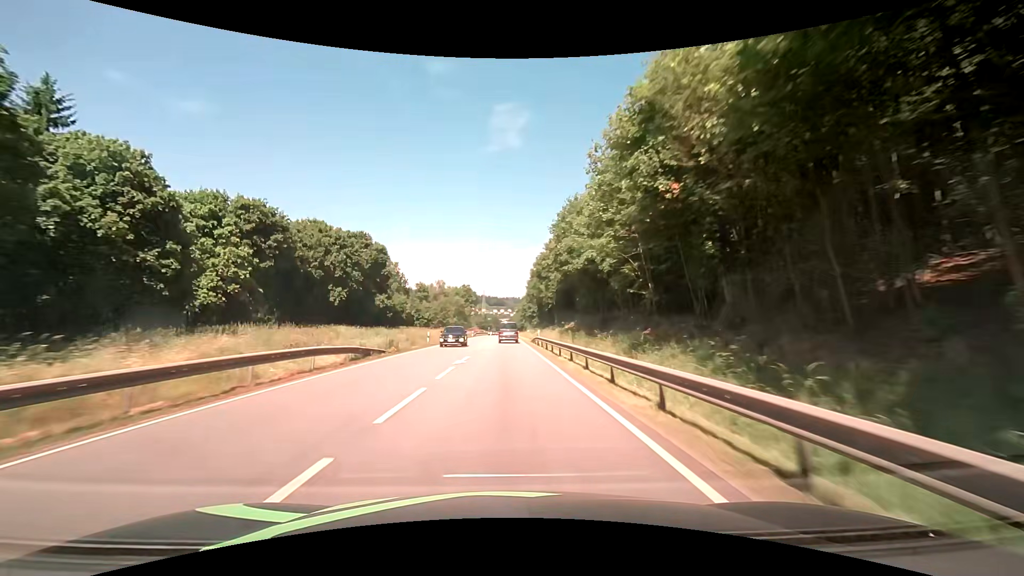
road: primary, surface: asphalt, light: Day
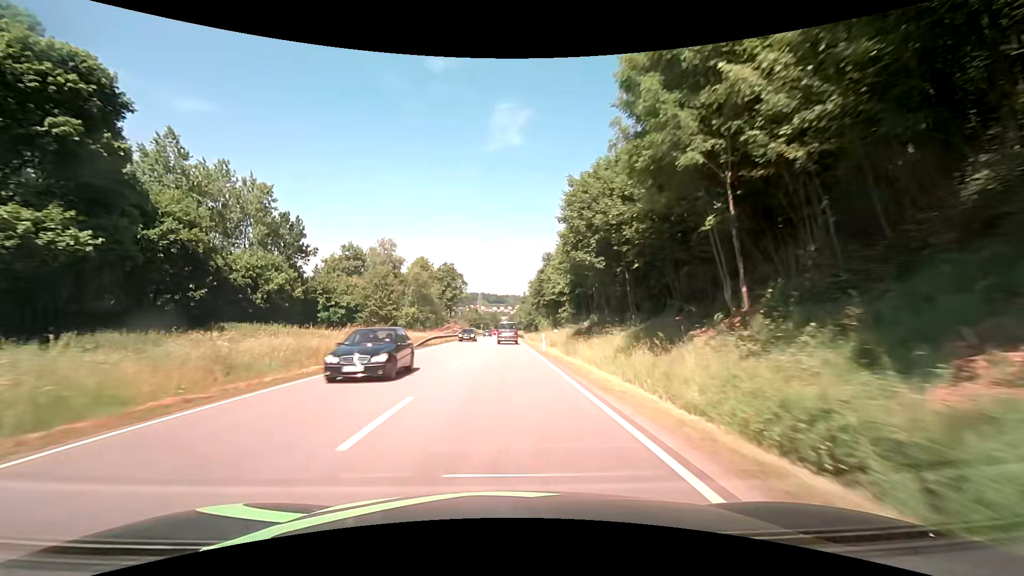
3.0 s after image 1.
(+0.2, +62.5) m; 0°
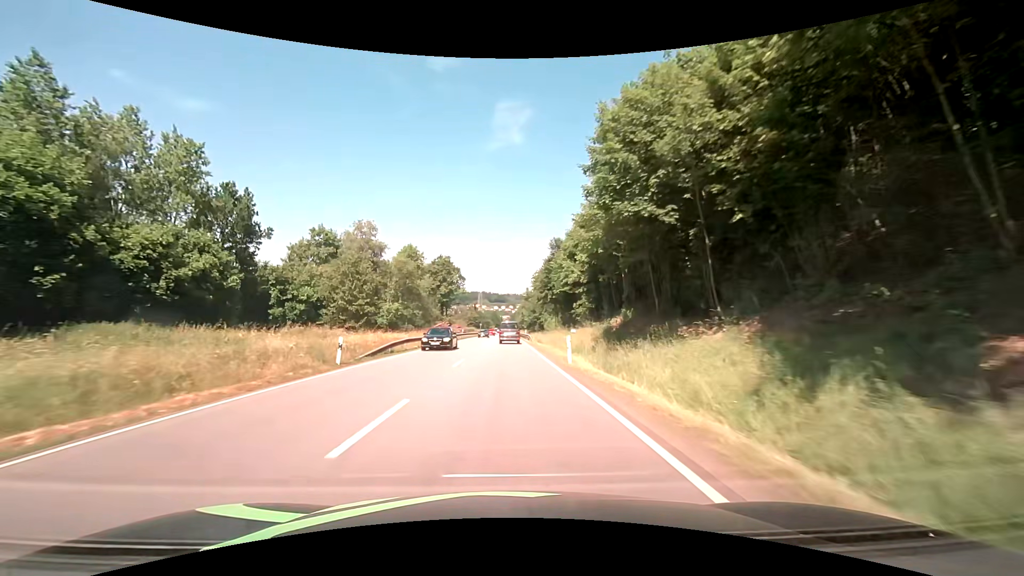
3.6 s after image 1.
(0.0, +12.5) m; 0°
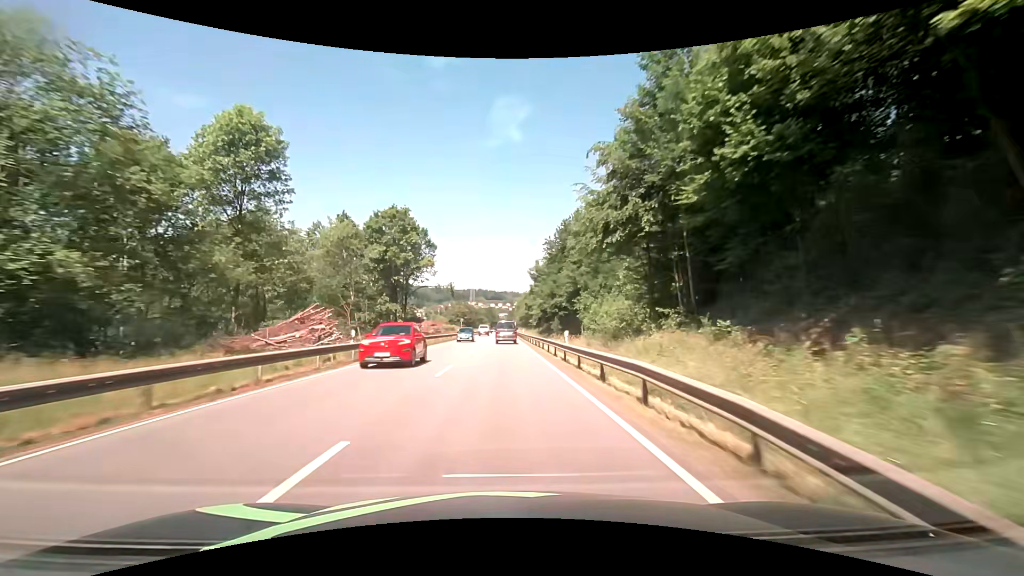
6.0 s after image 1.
(+0.1, +50.2) m; 0°
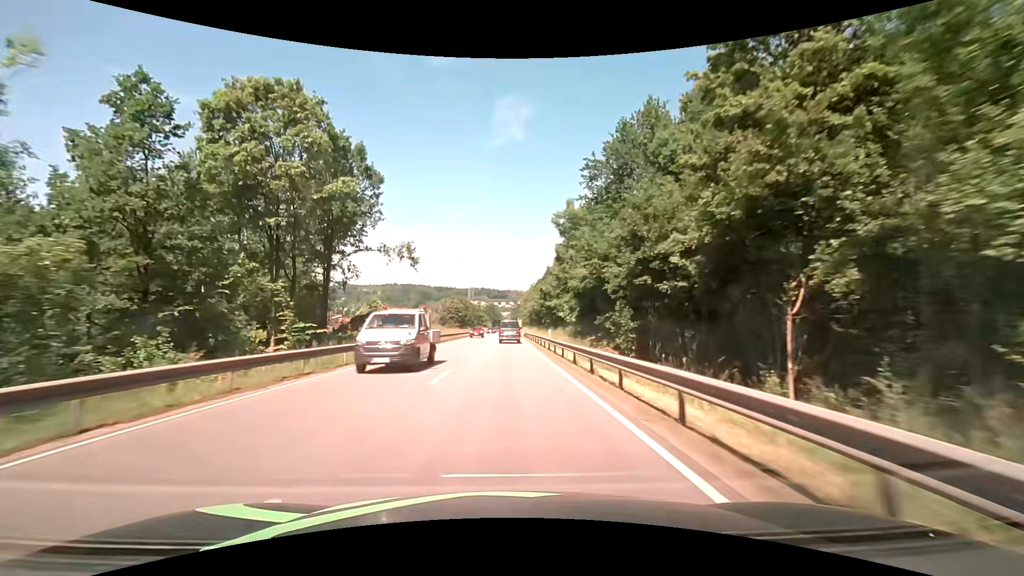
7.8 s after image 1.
(-0.2, +37.7) m; 0°
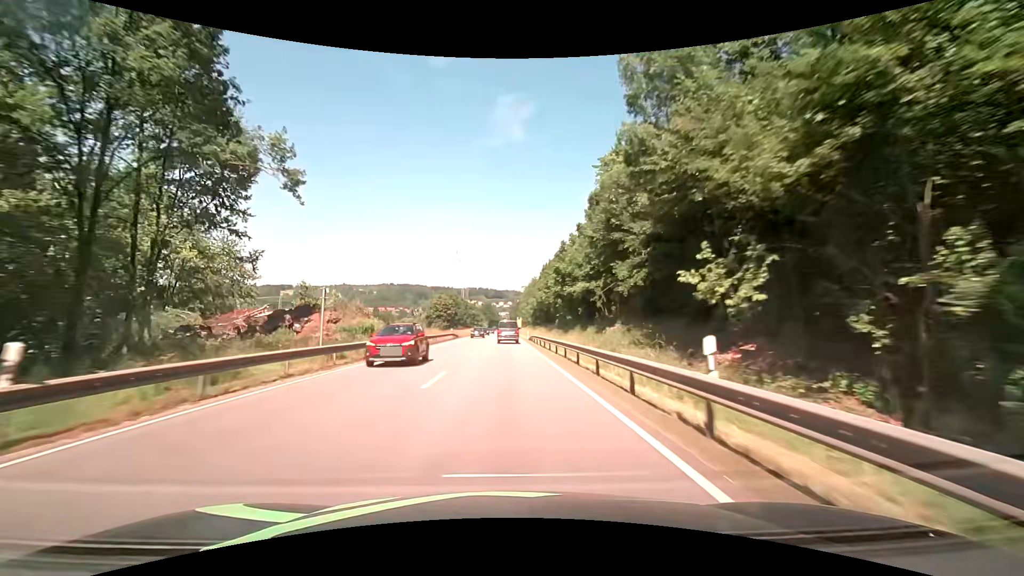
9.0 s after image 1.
(0.0, +25.1) m; 0°
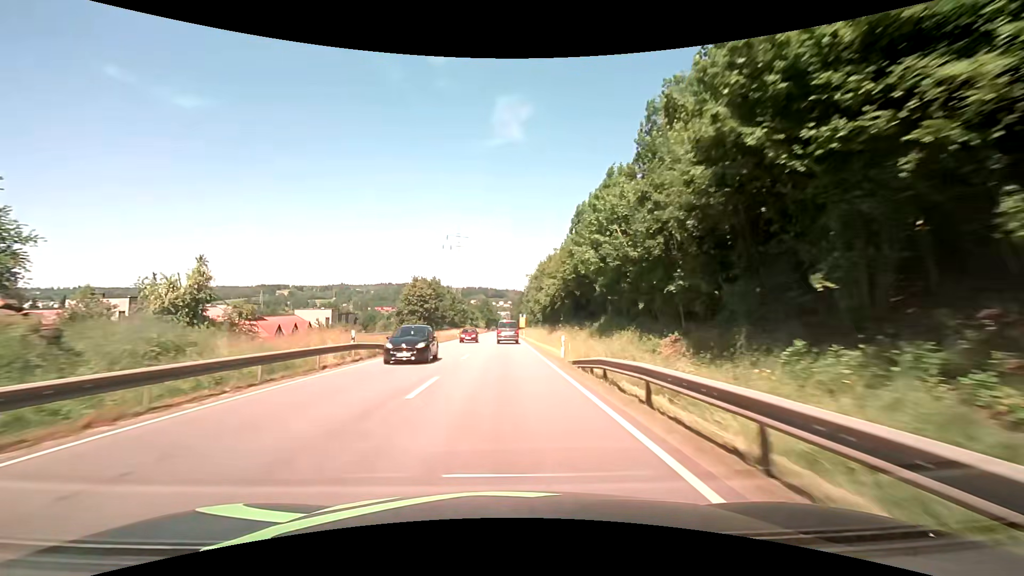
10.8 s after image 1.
(+0.2, +37.5) m; 0°
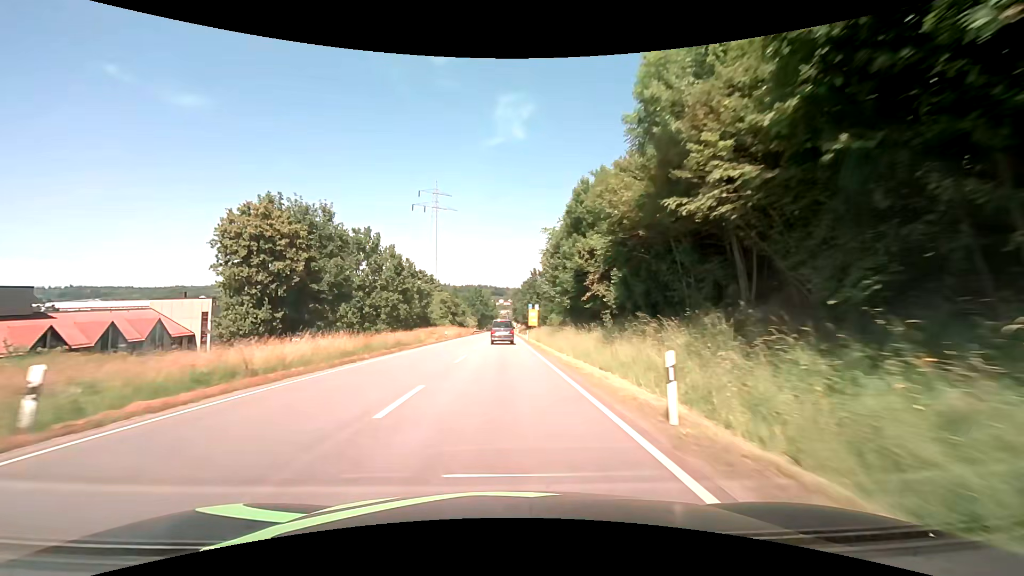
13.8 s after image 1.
(0.0, +62.1) m; 0°
(0, +10) (0, +20) (0, +30) (0, +40) (0, +50) (0, +60) (0, +70) (0, +80) (0, +90) (0, +100) m
